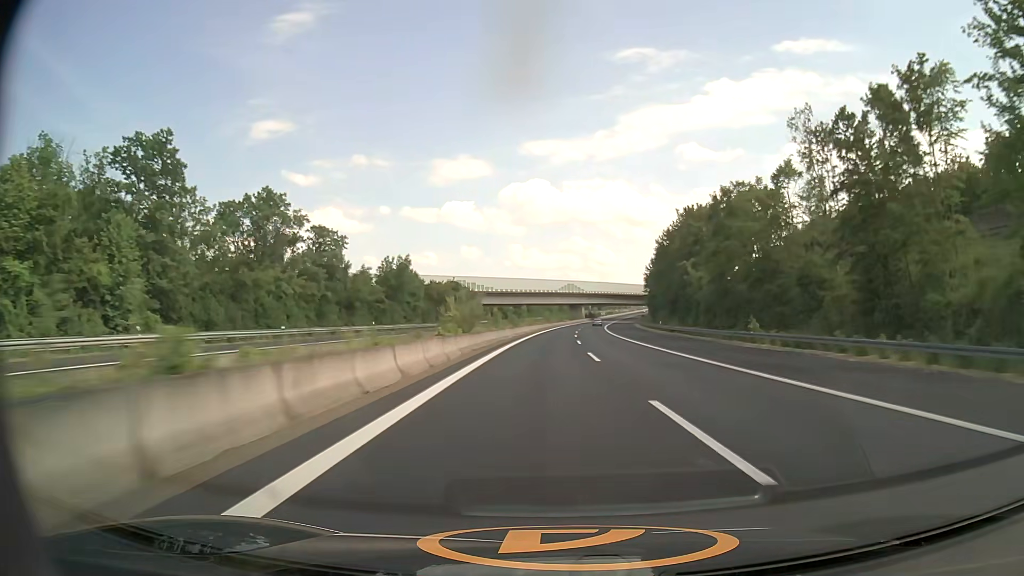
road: motorway_link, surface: asphalt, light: Day
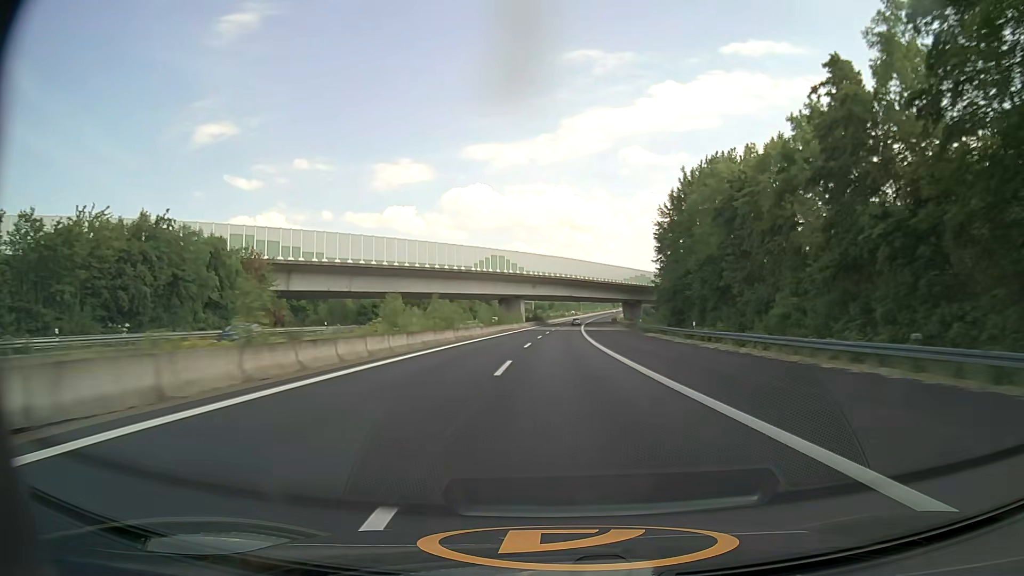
(+5.0, +96.4) m; +5°
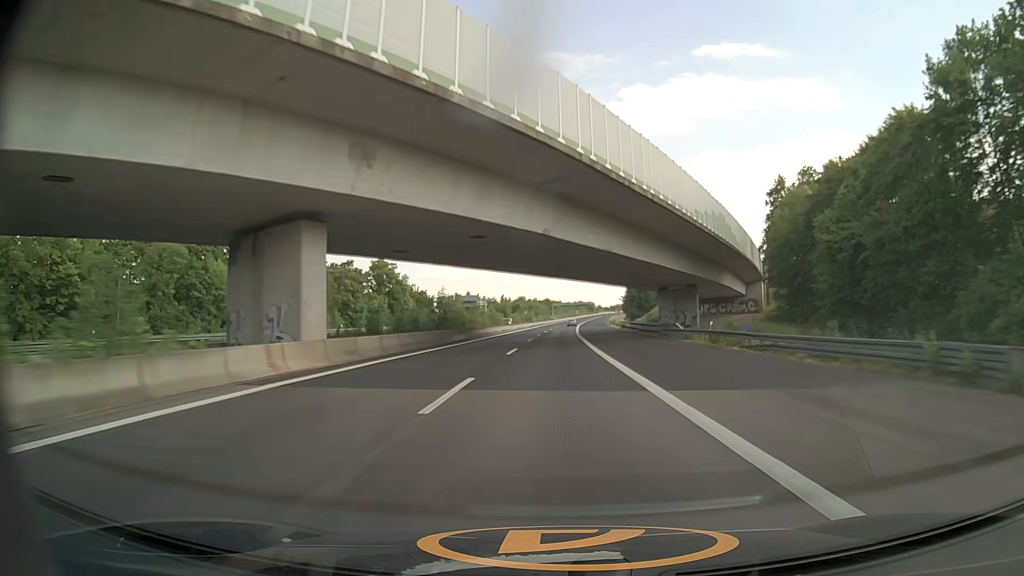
(+2.4, +96.7) m; +3°
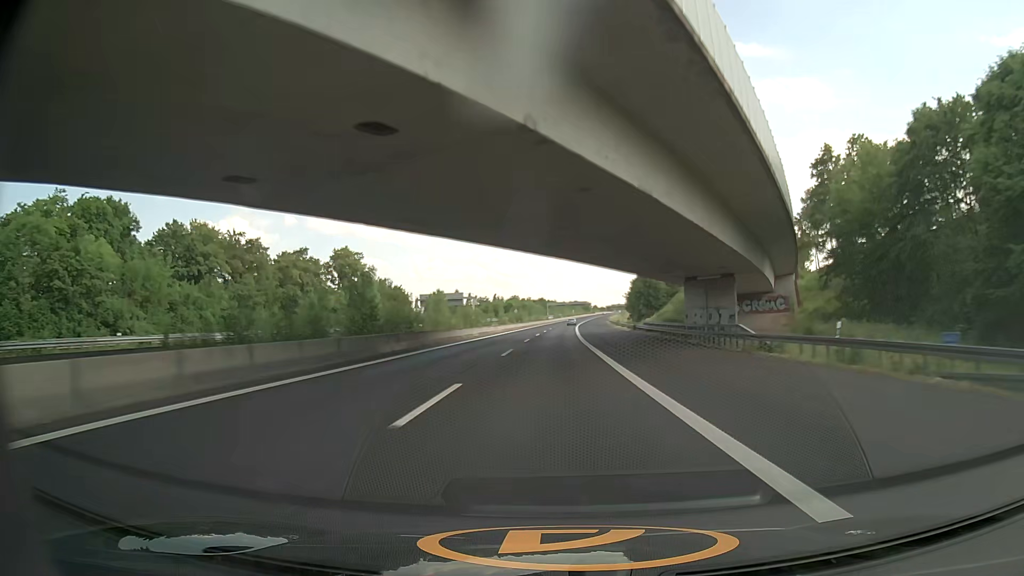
(+0.2, +19.3) m; +1°
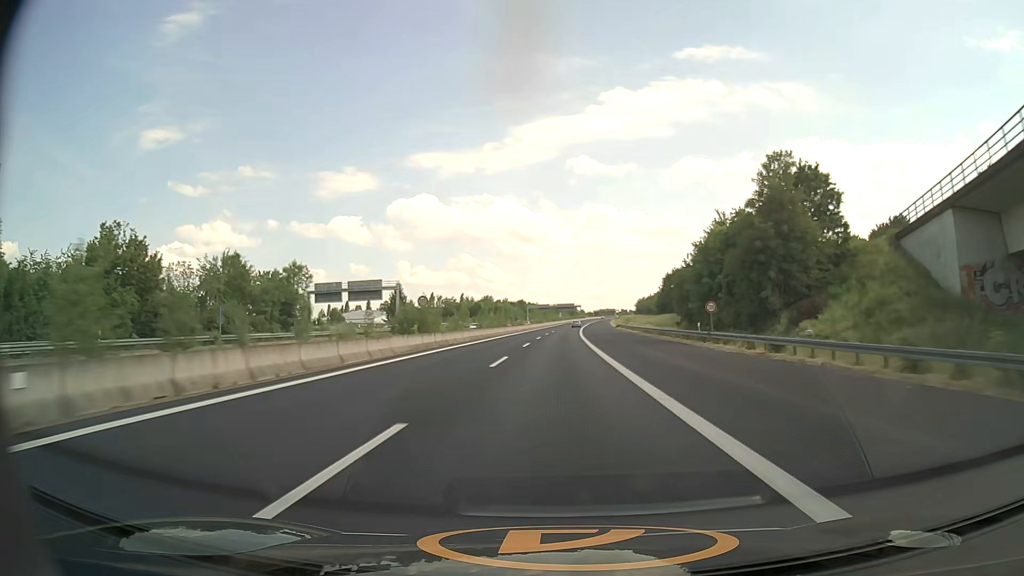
(+0.1, +77.4) m; +1°
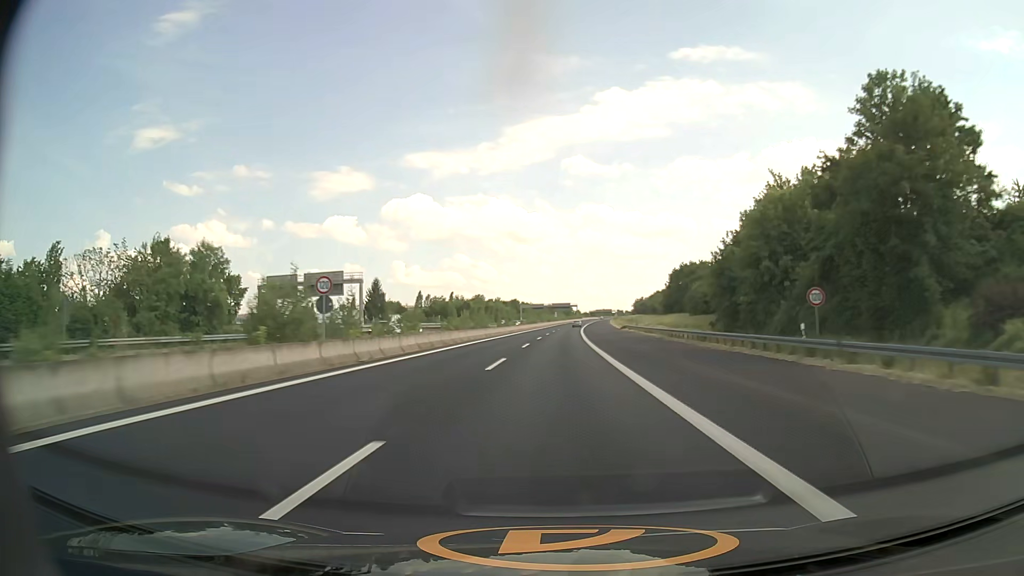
(0.0, +19.5) m; 0°
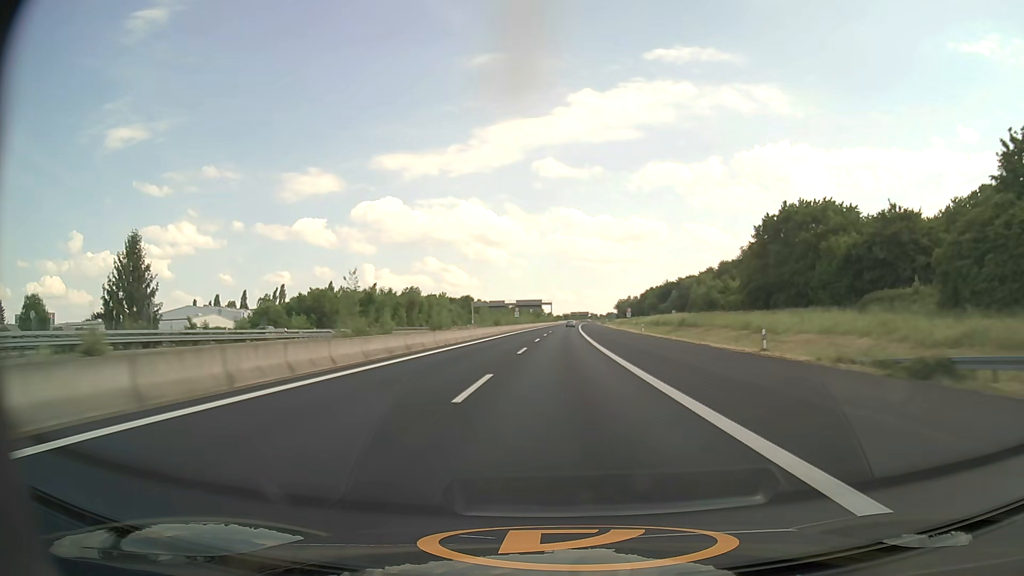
(+2.1, +97.8) m; +3°
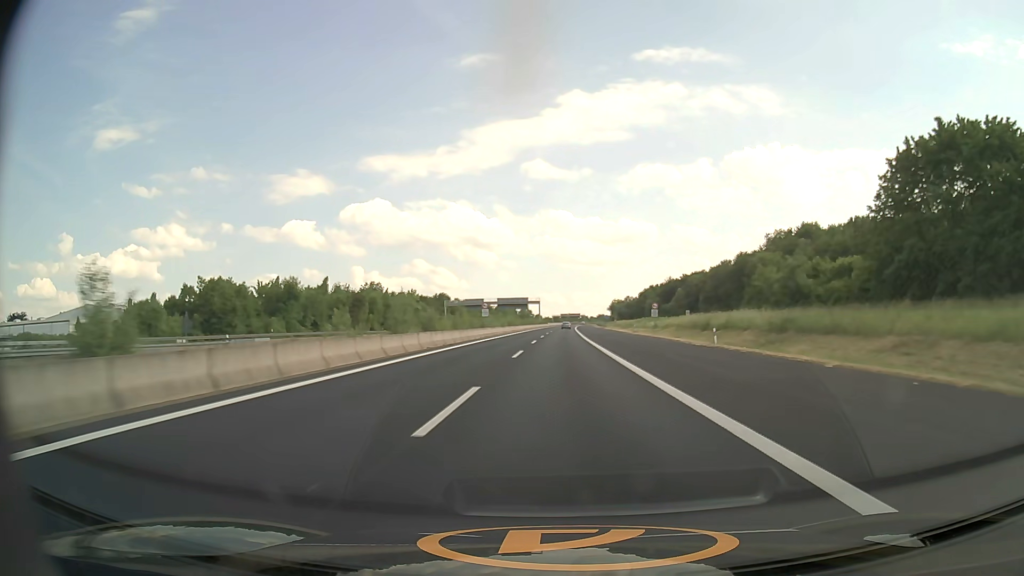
(+0.4, +39.2) m; +1°
(0, +10) (0, +20) (0, +30) (0, +40) (+1, +50) (+1, +60) (+1, +70) (+1, +80) (+1, +90) (+2, +100) m
